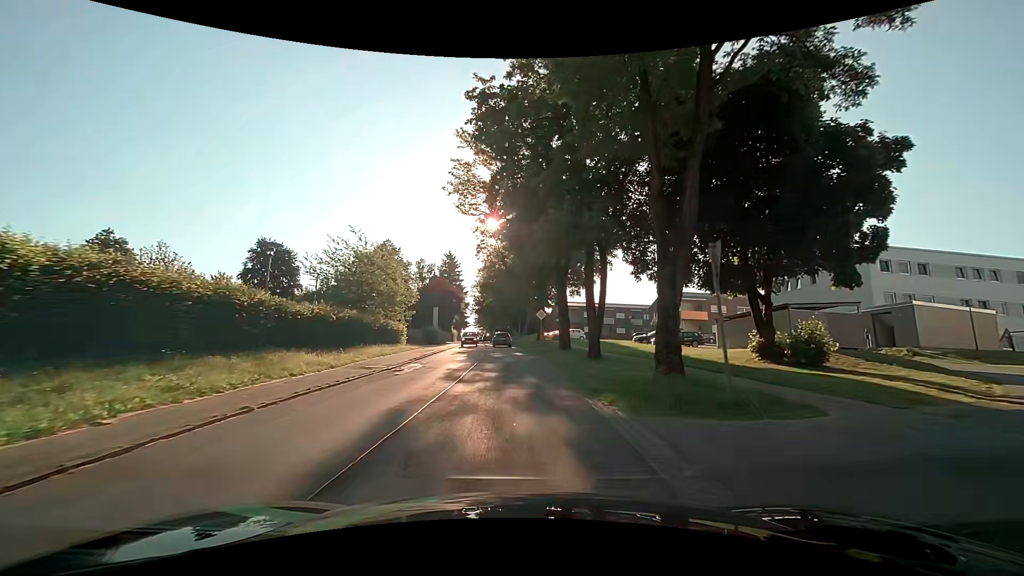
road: secondary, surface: asphalt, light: Day
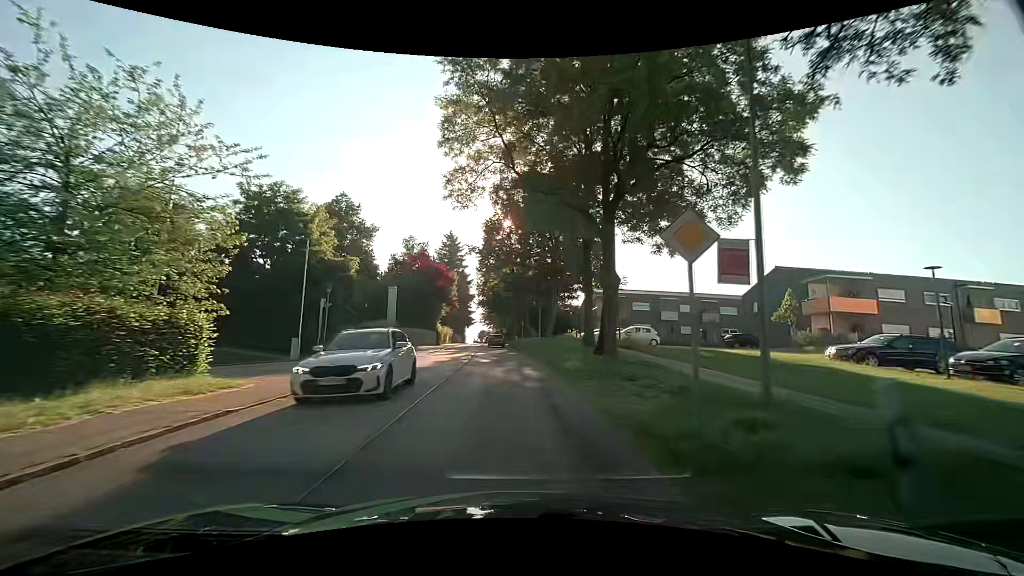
(-0.7, +30.3) m; -2°
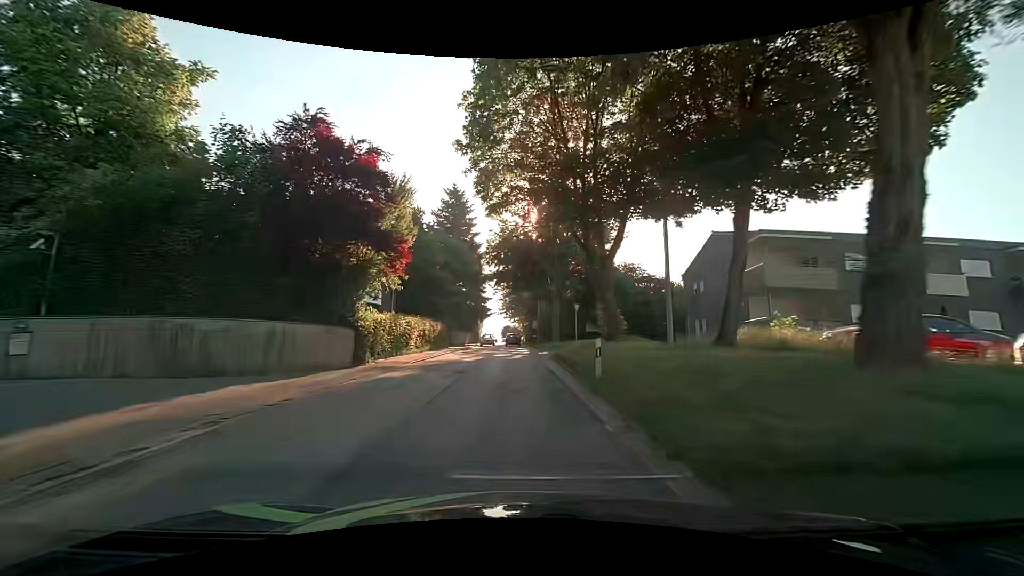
(-1.3, +38.2) m; -3°
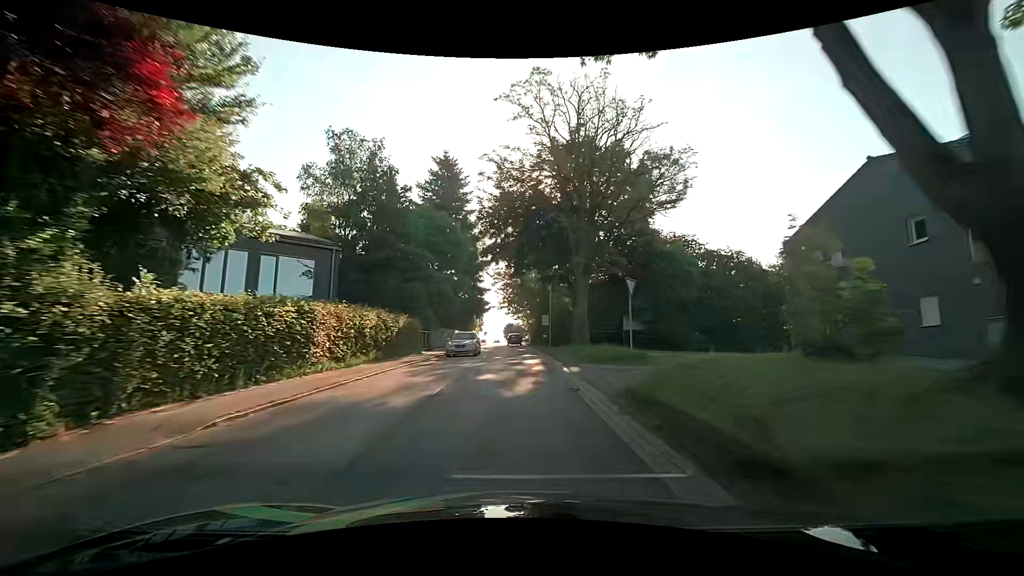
(-0.1, +15.4) m; 0°
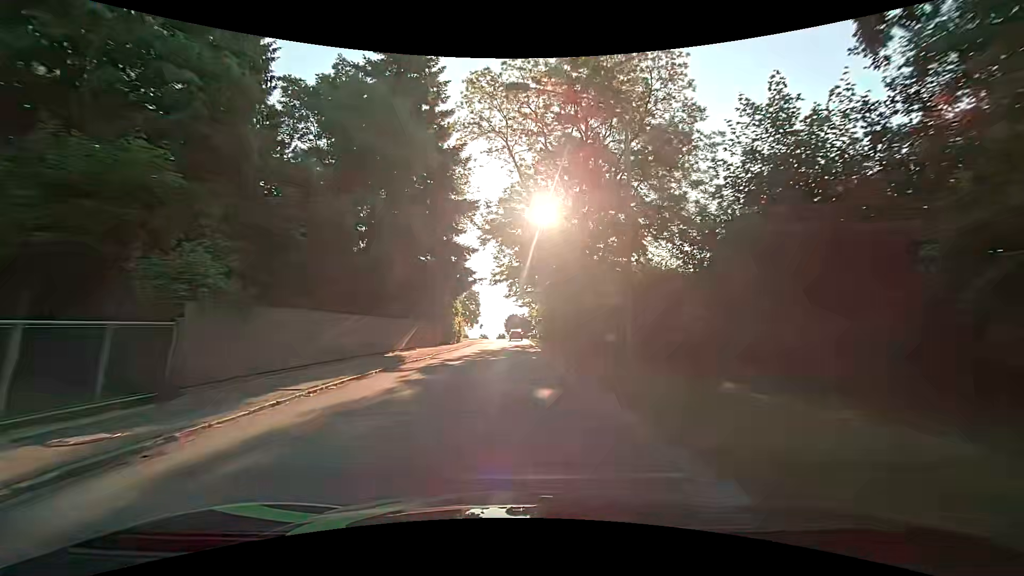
(-0.3, +30.6) m; 0°
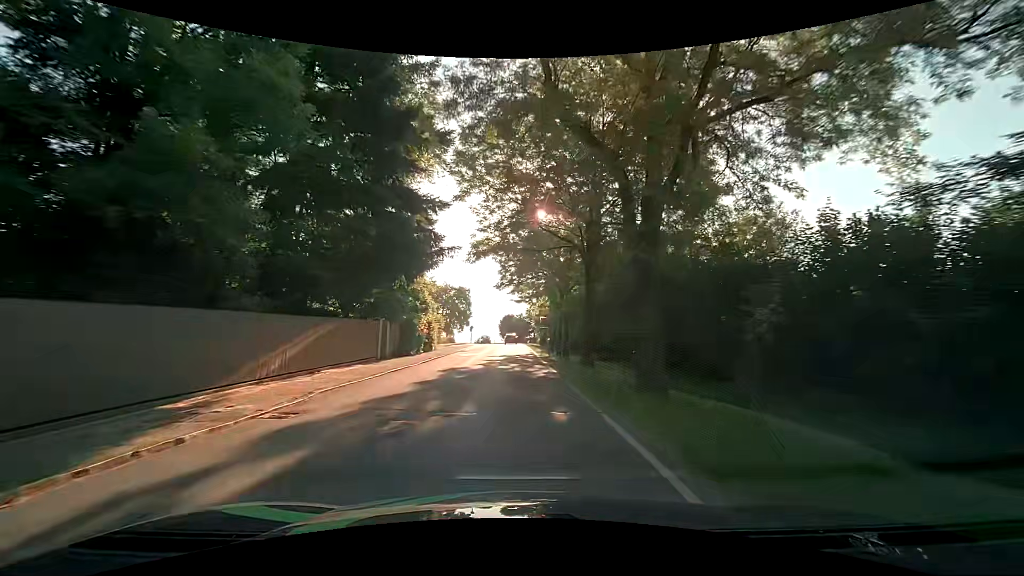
(0.0, +15.4) m; 0°
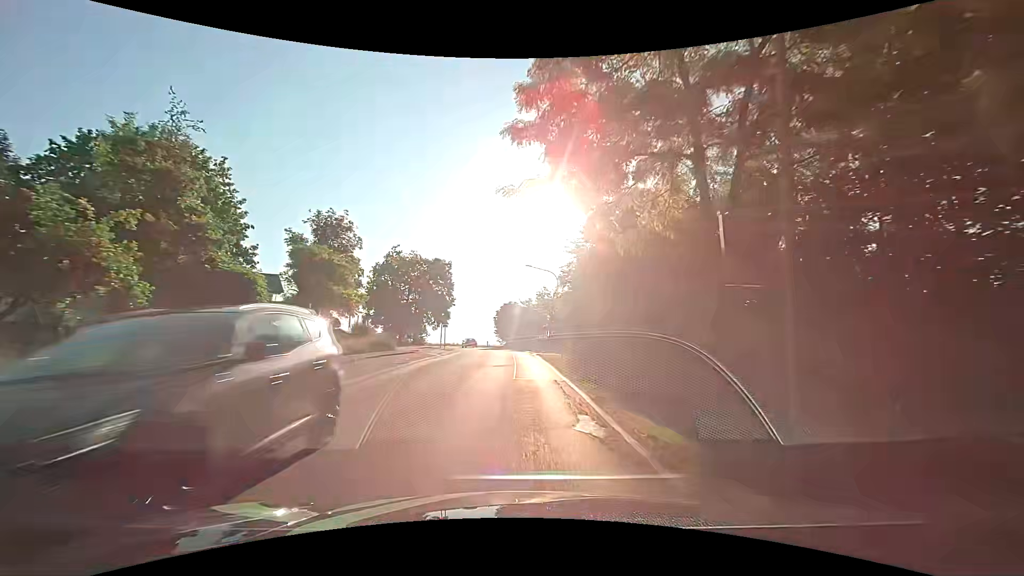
(-0.4, +38.3) m; -1°
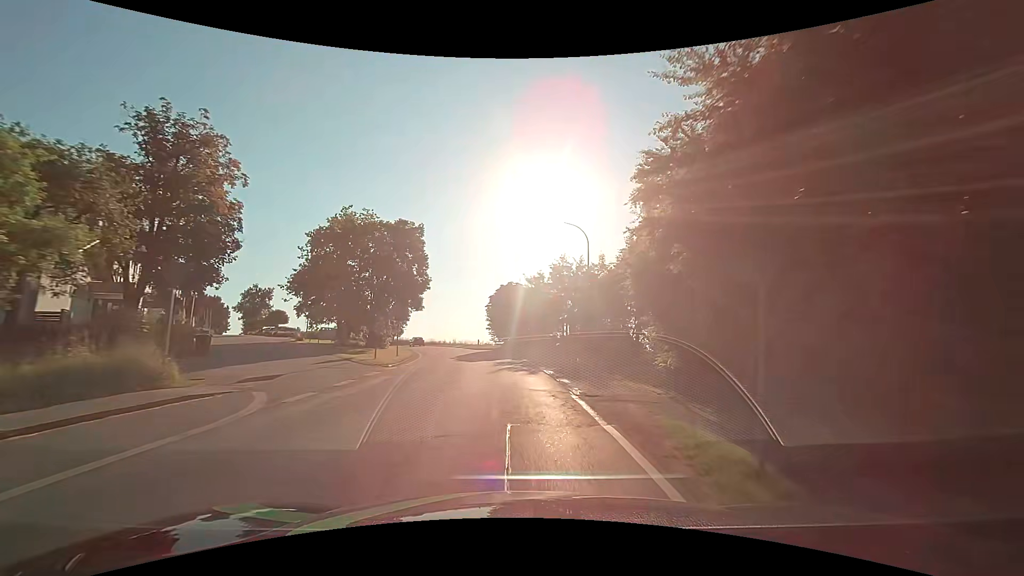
(+0.1, +22.9) m; 0°
(0, +10) (-1, +20) (-2, +30) (-3, +40) (-6, +50) (-8, +59) (-11, +69) (-14, +78) (-18, +87) (-22, +97) m
